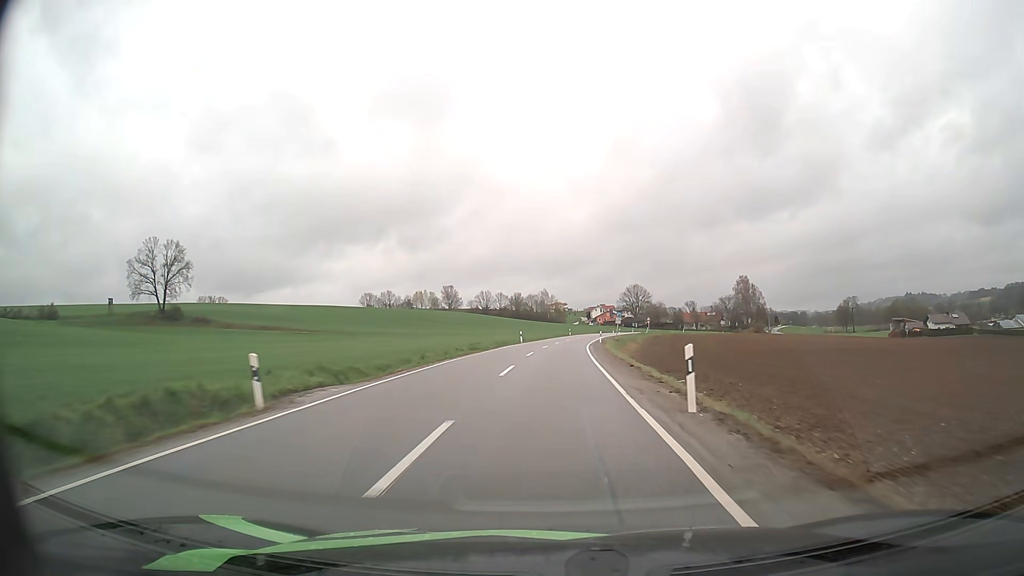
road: secondary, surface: asphalt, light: Day
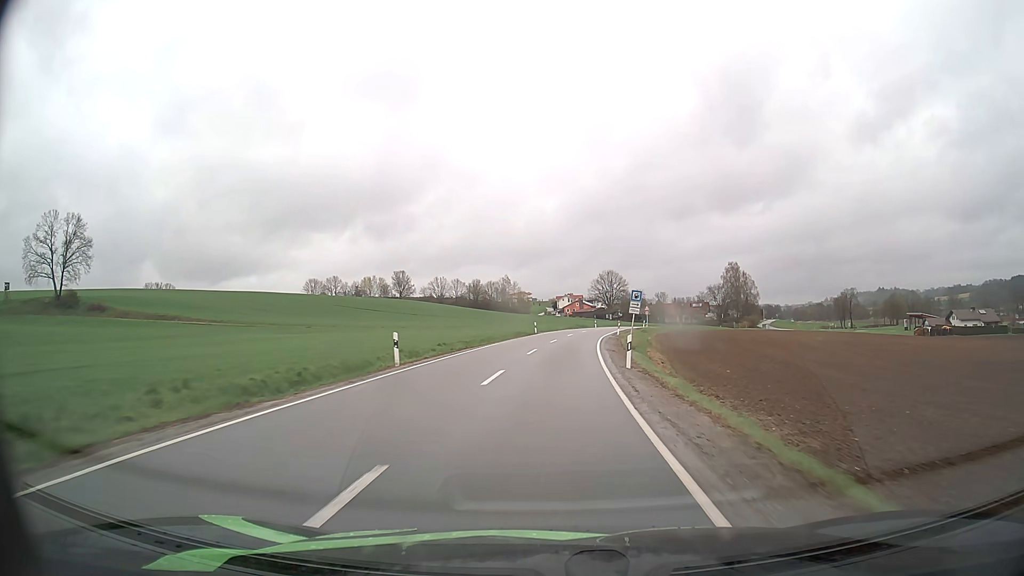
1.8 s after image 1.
(+1.0, +39.2) m; +3°
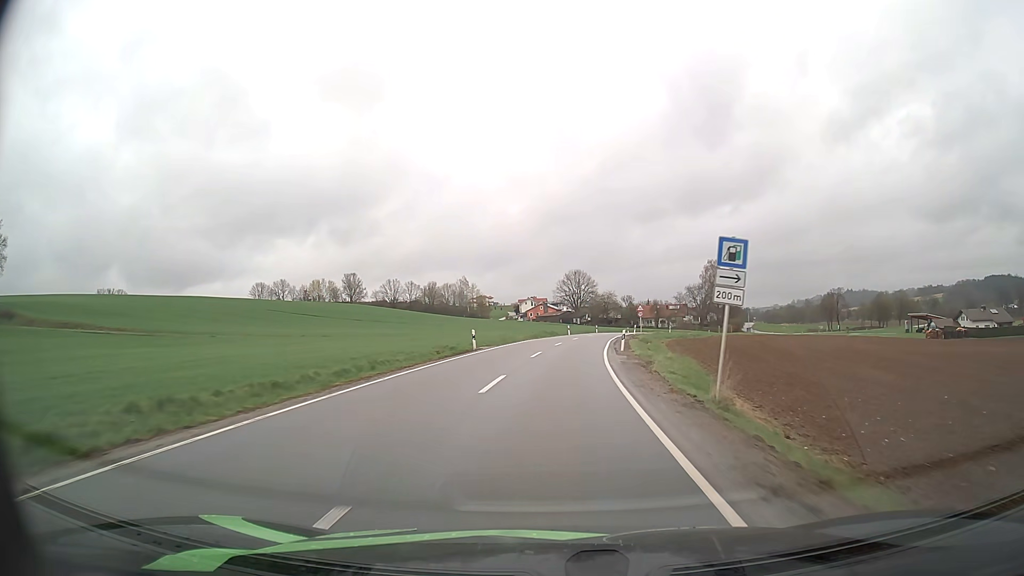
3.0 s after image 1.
(+0.6, +25.3) m; +3°
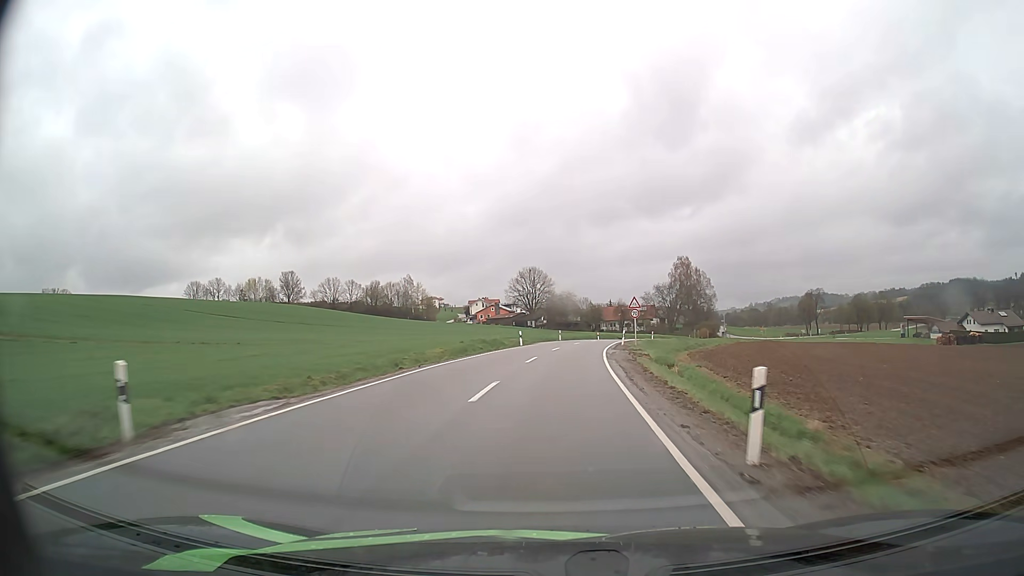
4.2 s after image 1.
(+0.8, +25.1) m; +4°
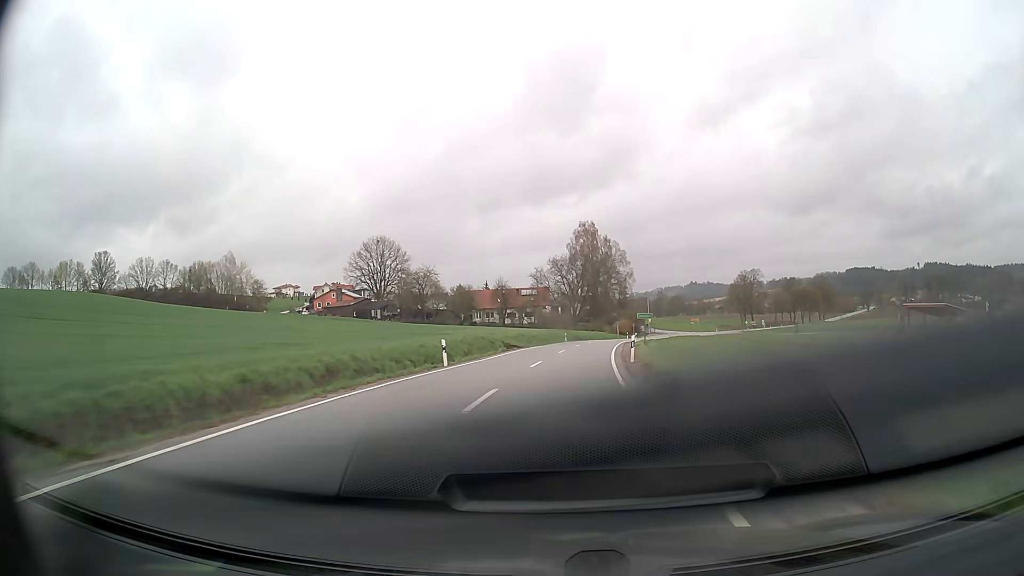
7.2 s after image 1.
(+5.3, +61.4) m; +10°
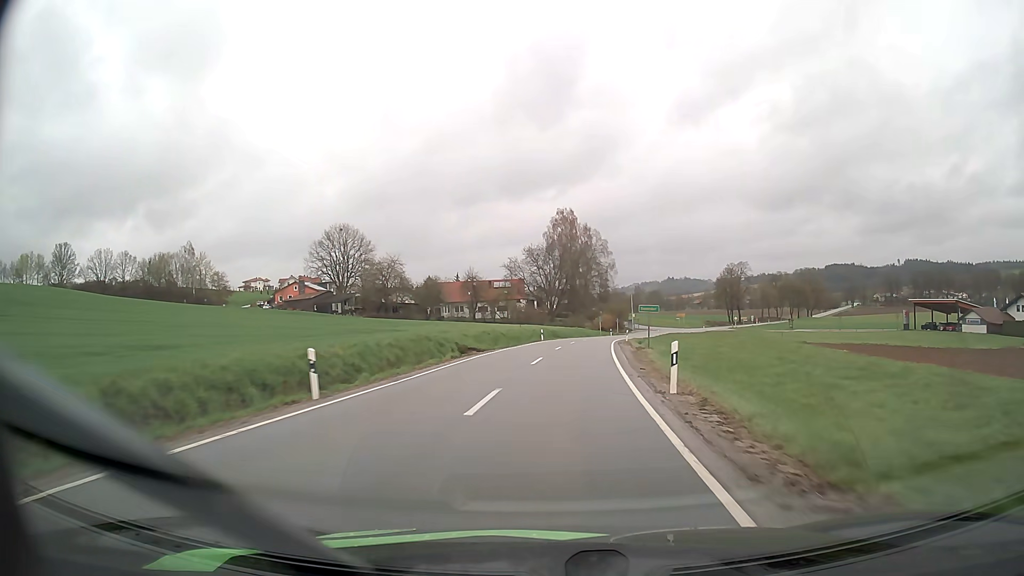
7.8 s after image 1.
(+0.2, +12.2) m; +2°
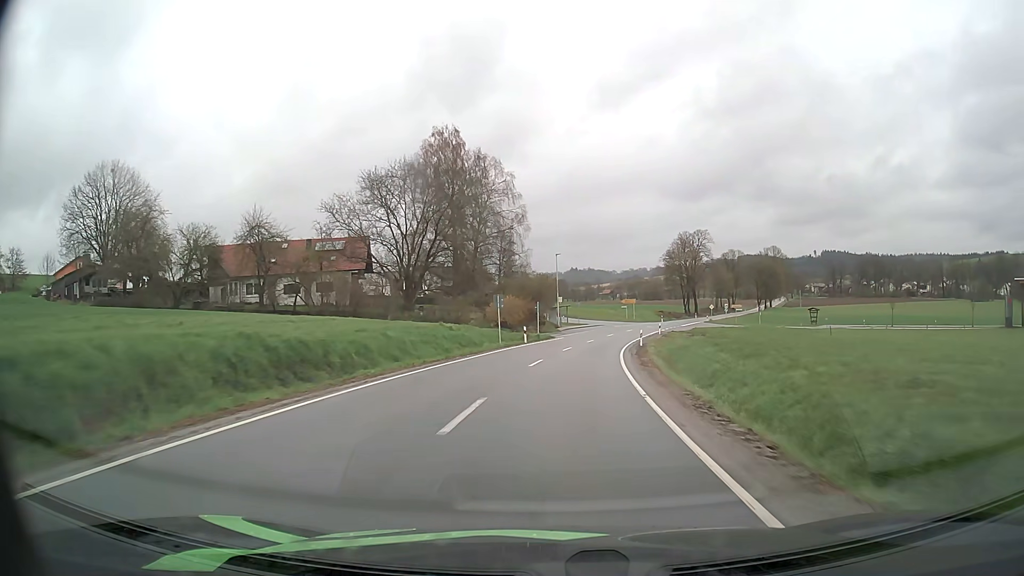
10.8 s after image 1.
(+4.5, +60.7) m; +8°
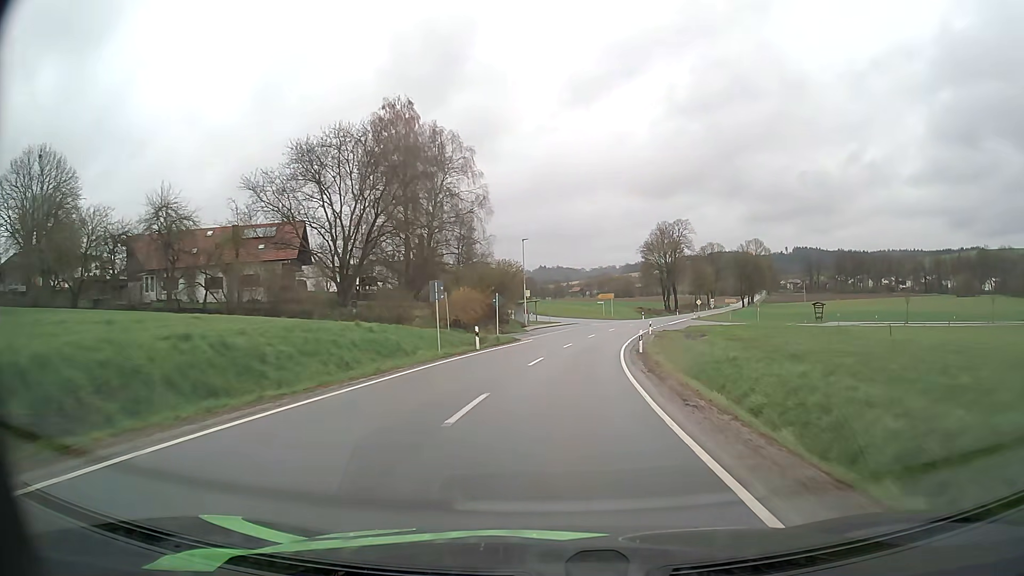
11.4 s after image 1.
(+0.3, +12.4) m; +3°
(0, +10) (+1, +20) (+2, +30) (+3, +40) (+5, +50) (+7, +59) (+10, +69) (+12, +79) (+16, +88) (+19, +98) m
